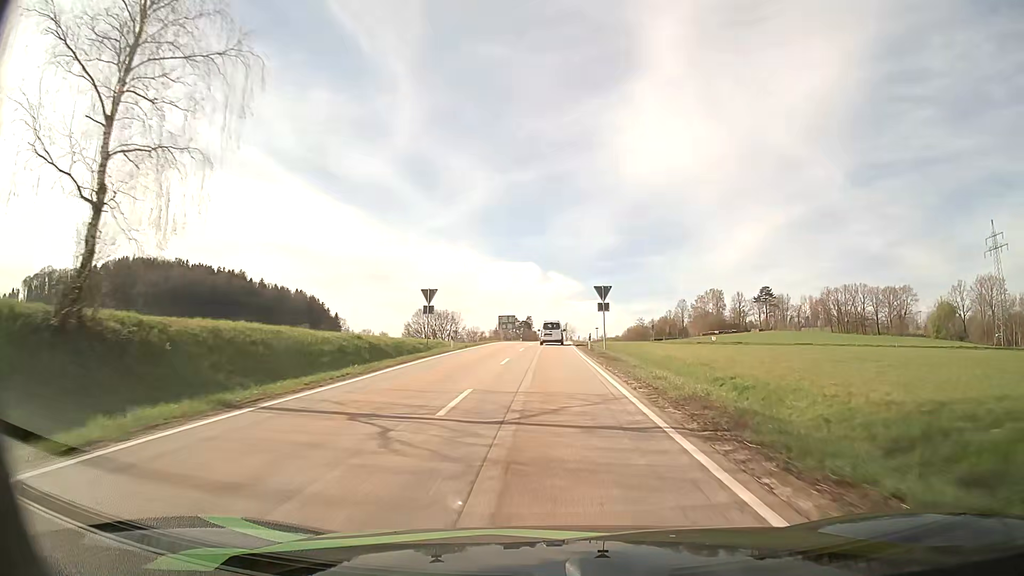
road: secondary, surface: asphalt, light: Day
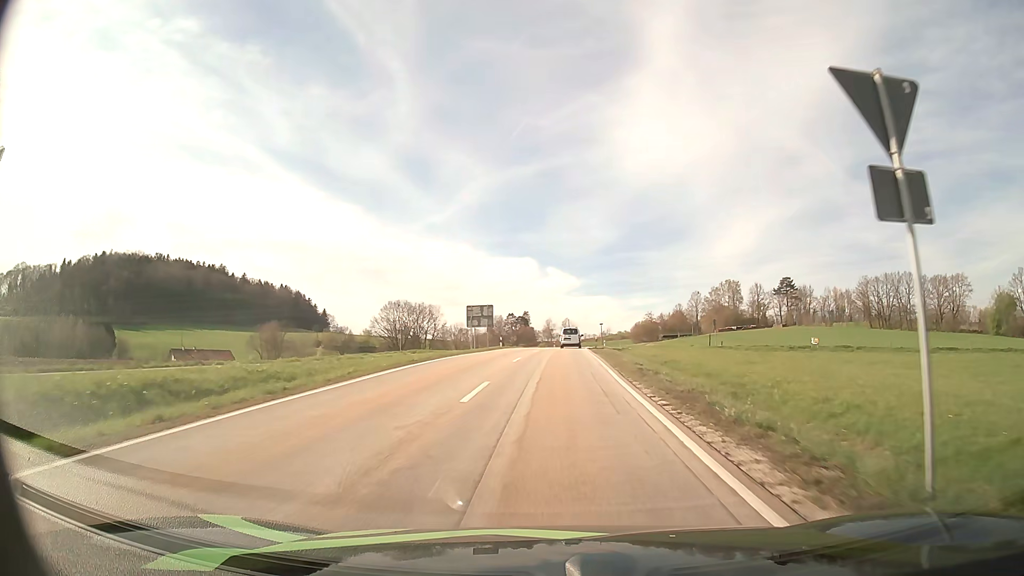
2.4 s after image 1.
(+0.1, +37.4) m; 0°
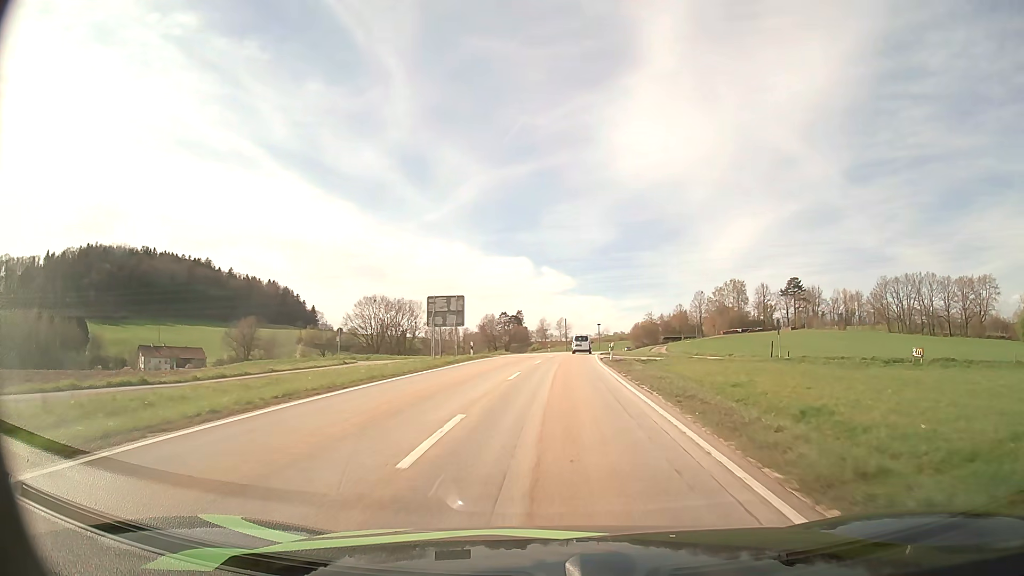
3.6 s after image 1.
(0.0, +18.4) m; 0°
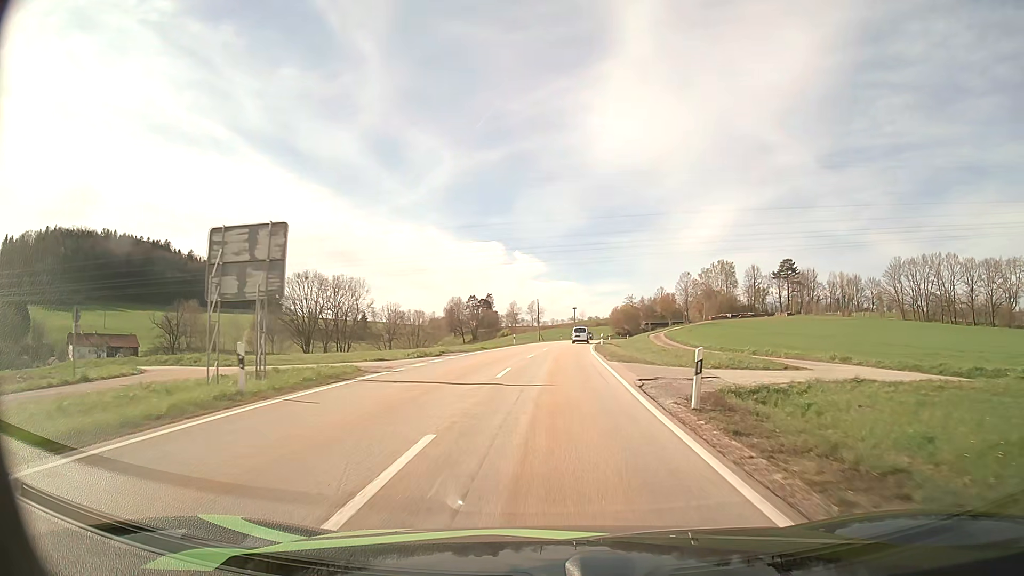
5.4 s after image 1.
(+0.7, +27.4) m; +3°
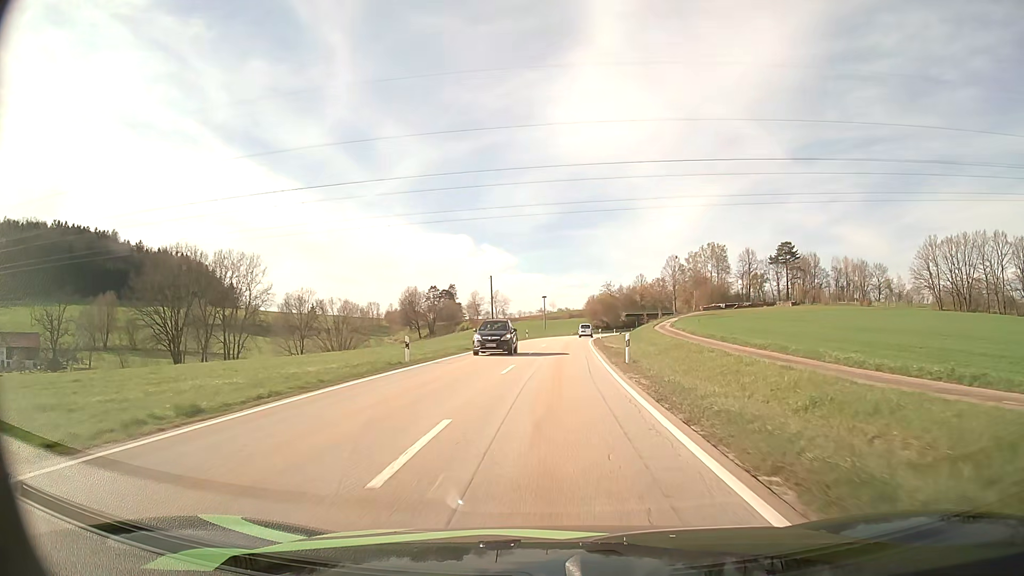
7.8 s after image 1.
(+0.8, +37.1) m; +3°
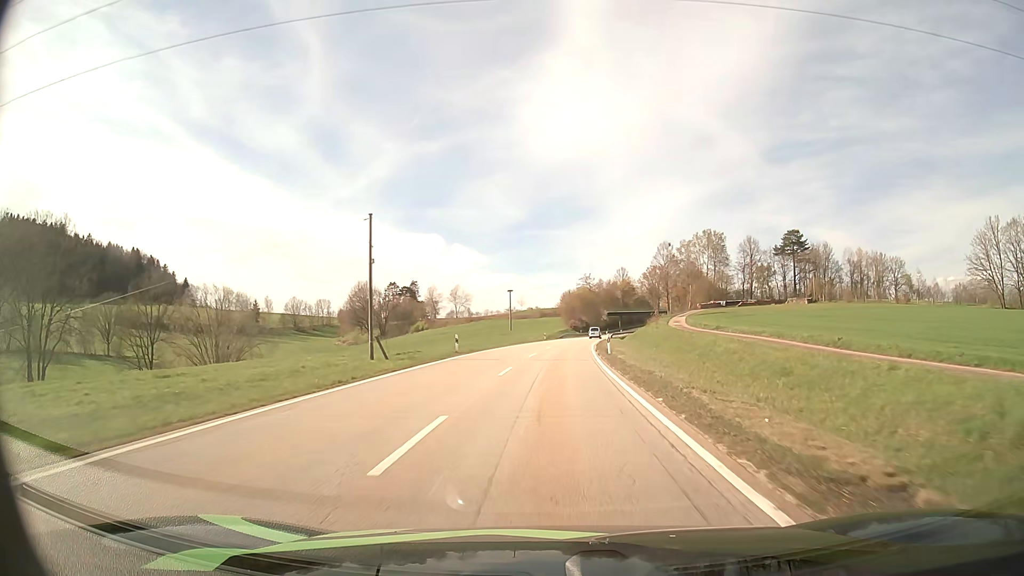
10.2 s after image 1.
(+0.9, +38.4) m; +3°
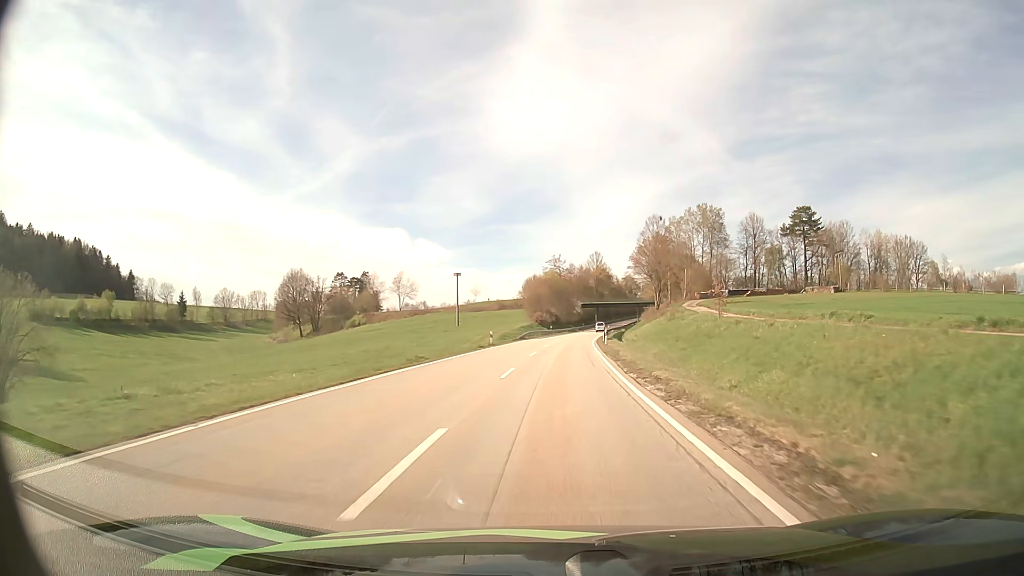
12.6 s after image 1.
(+0.9, +40.0) m; +3°
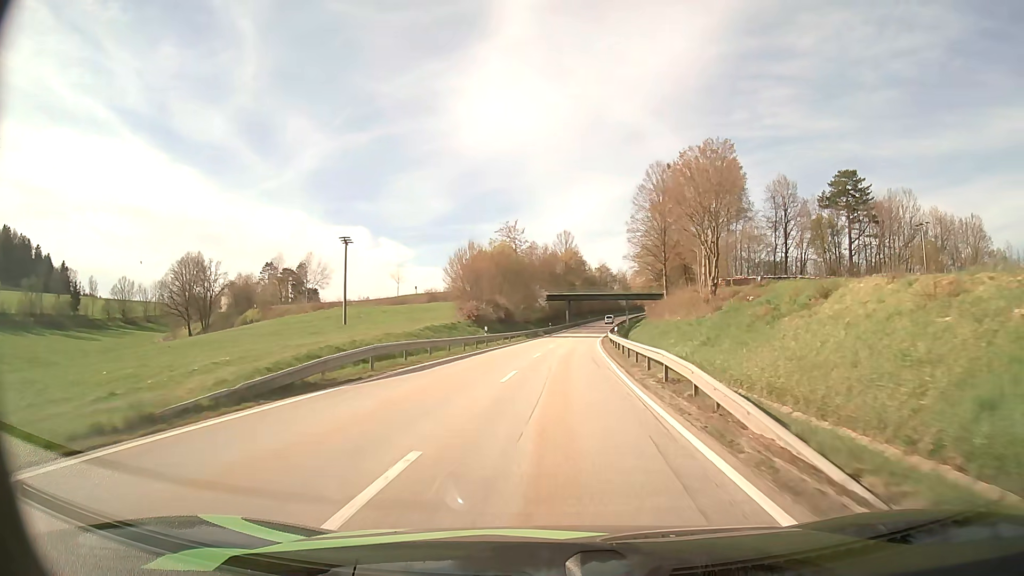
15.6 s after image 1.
(+1.9, +52.8) m; +3°
(0, +10) (0, +20) (+1, +30) (+1, +40) (+2, +50) (+3, +60) (+4, +70) (+5, +80) (+6, +90) (+7, +100) m
